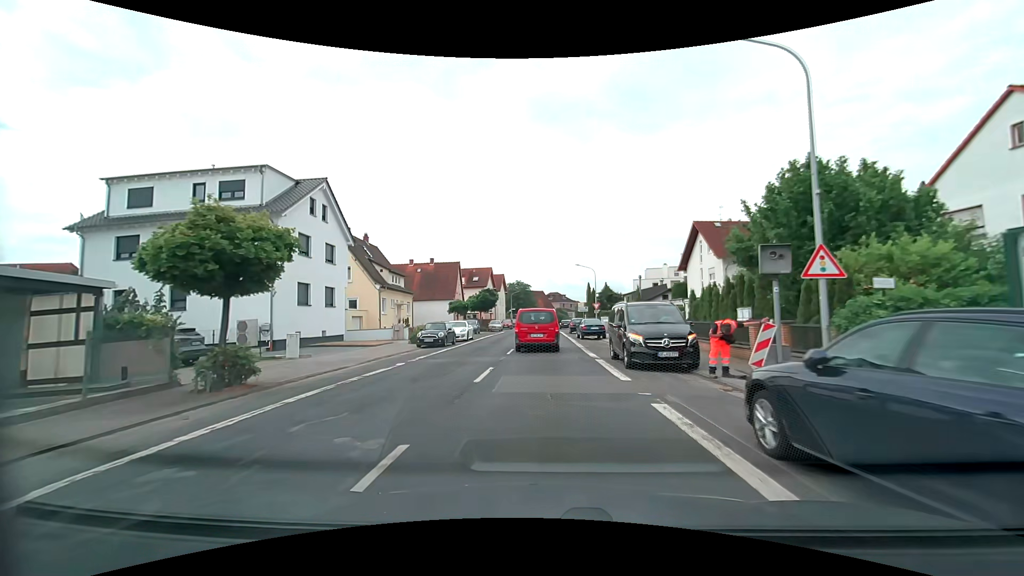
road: secondary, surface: asphalt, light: Day
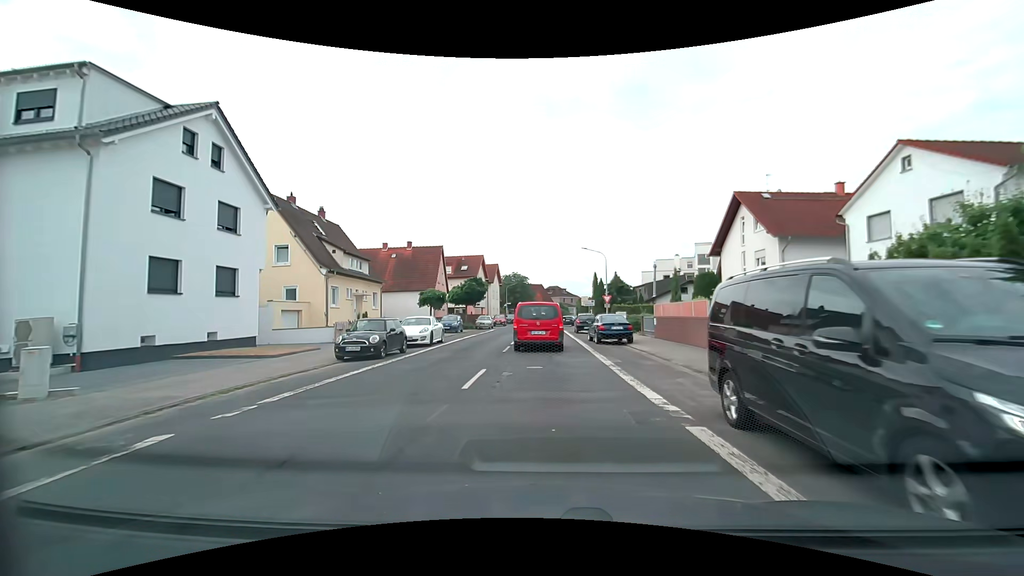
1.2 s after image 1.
(0.0, +10.7) m; 0°
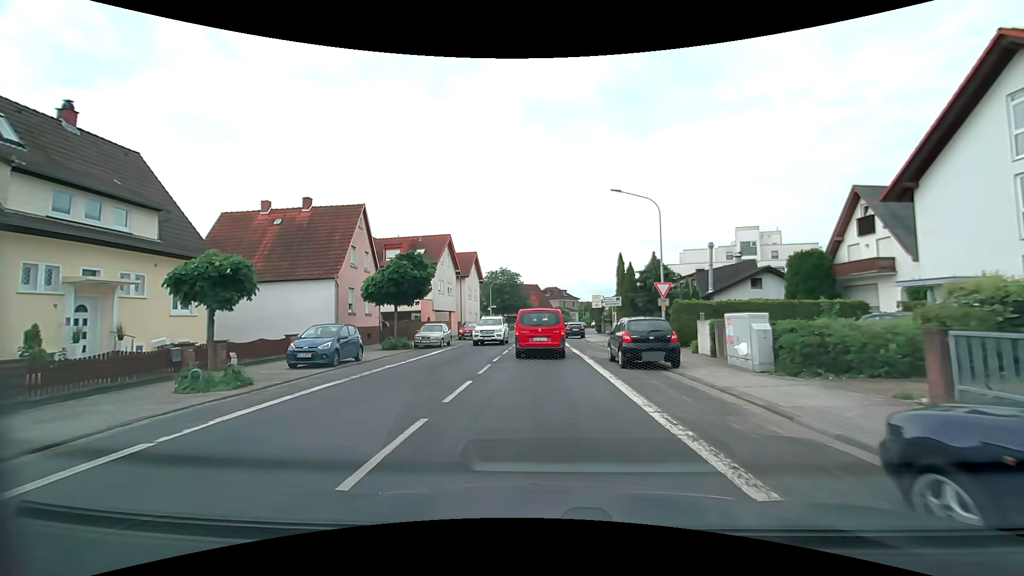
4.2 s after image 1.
(+0.4, +23.7) m; +1°
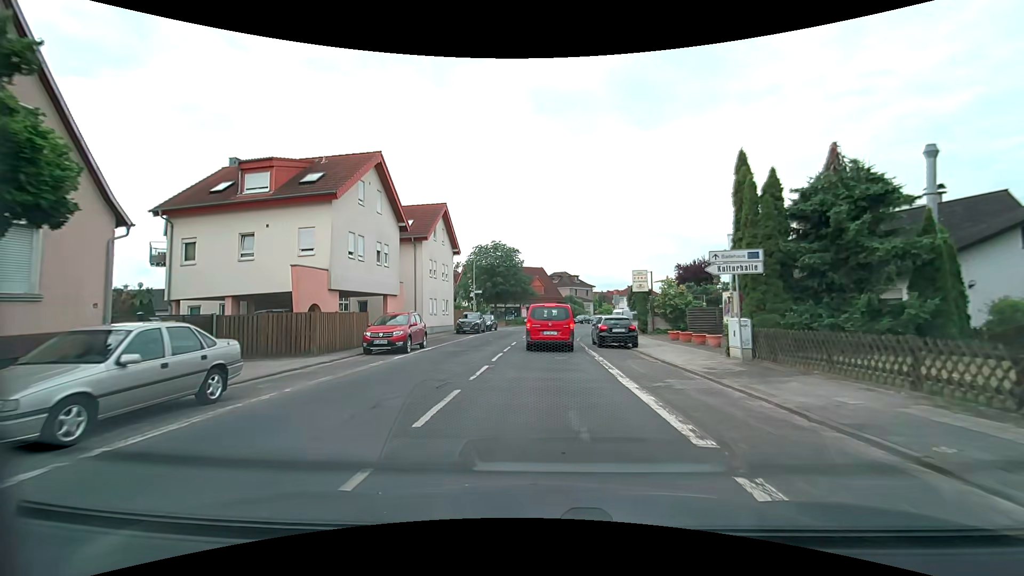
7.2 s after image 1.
(-0.3, +23.5) m; -1°
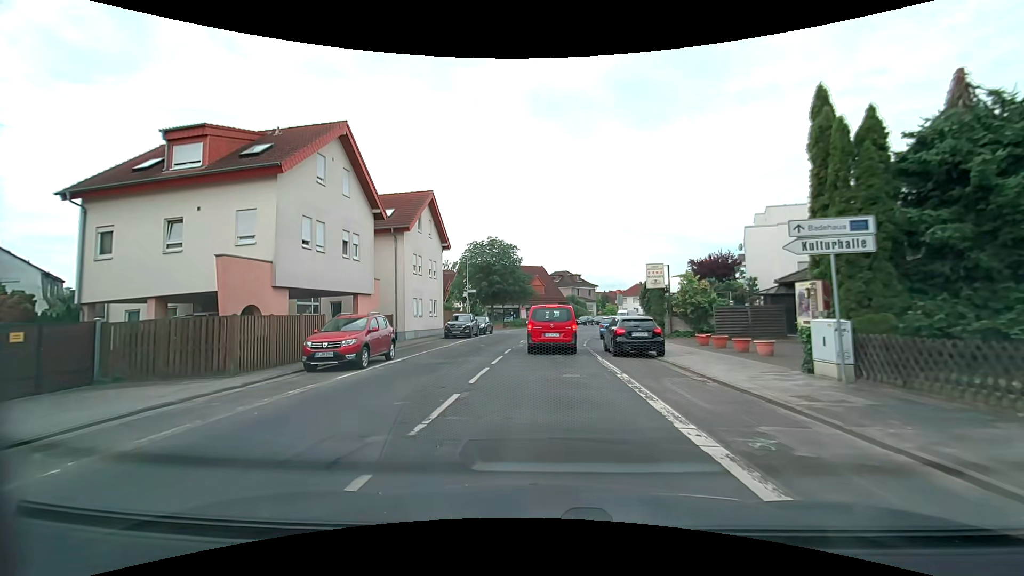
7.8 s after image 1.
(0.0, +4.8) m; -1°
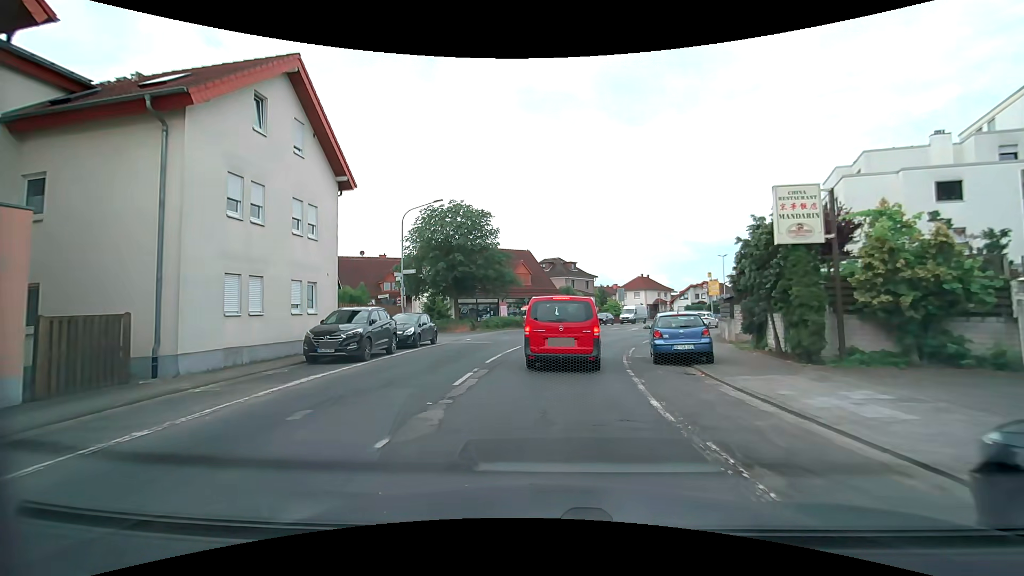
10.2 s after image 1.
(+0.3, +18.2) m; +2°
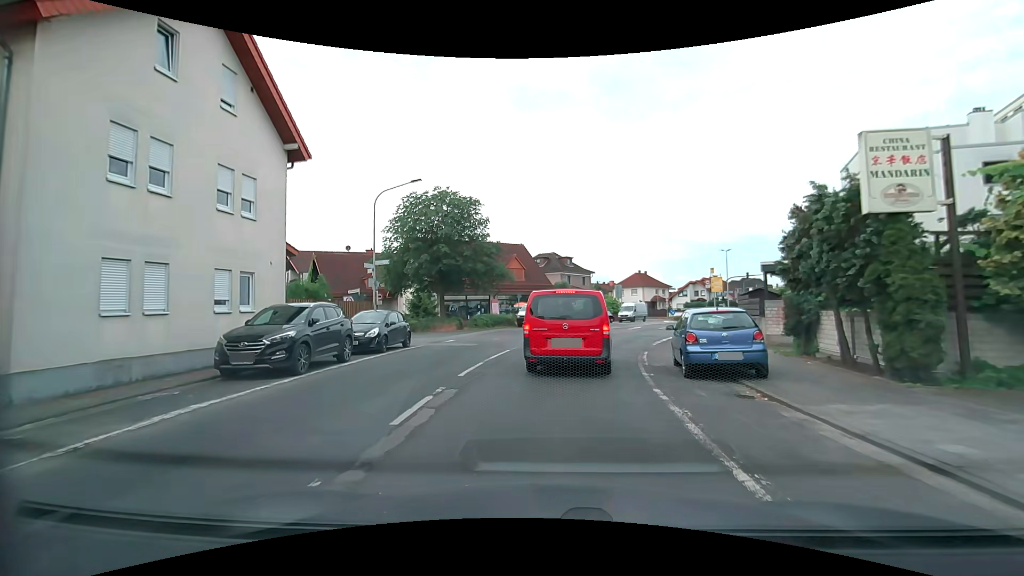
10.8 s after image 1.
(0.0, +3.6) m; 0°
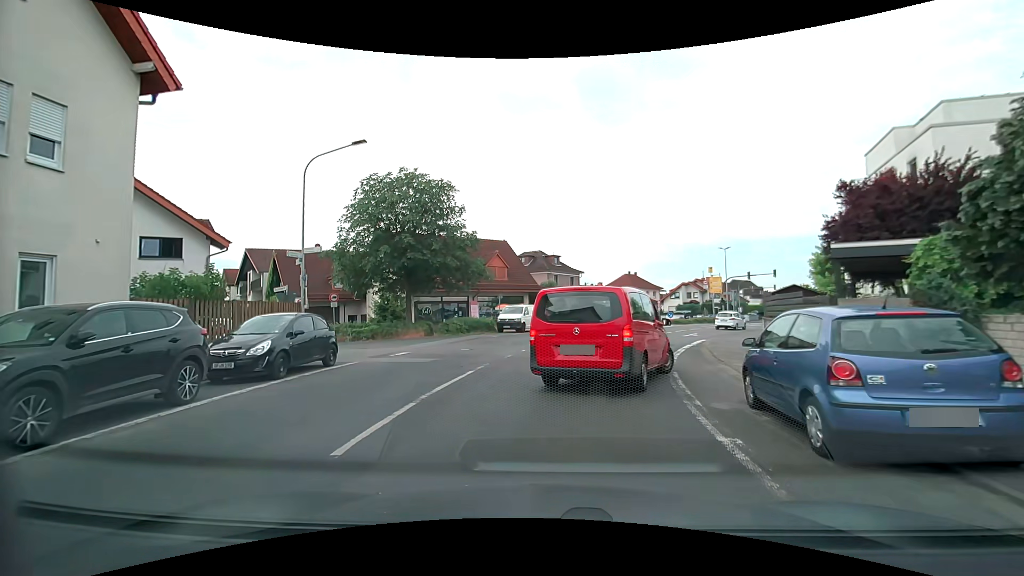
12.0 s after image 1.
(+0.1, +5.5) m; +2°
(0, +10) (+1, +20) (+3, +30) (+7, +39) (+12, +48) (+18, +56) (+24, +64) (+28, +73) (+27, +82) (+21, +91) m
